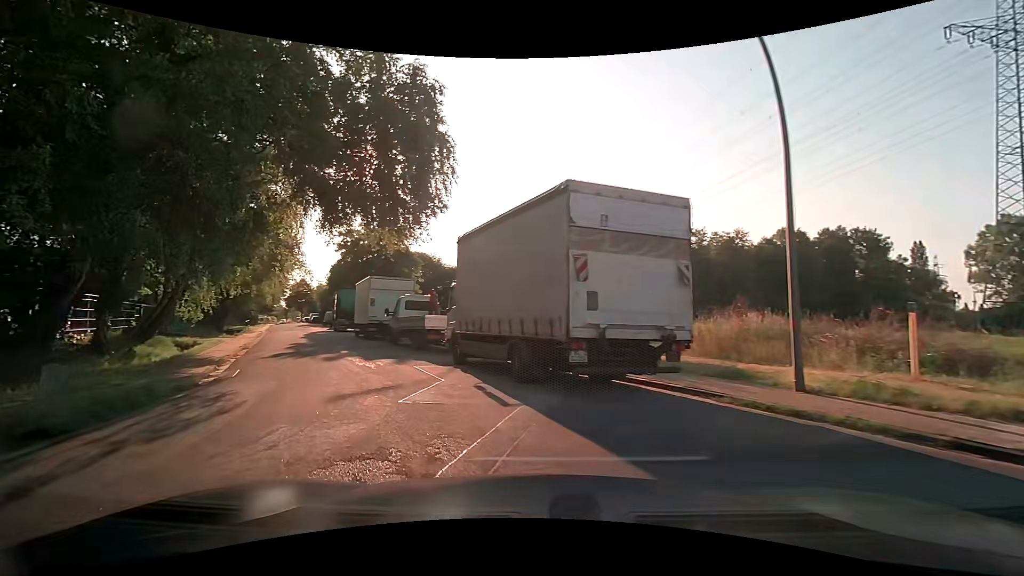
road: residential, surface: asphalt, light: Day
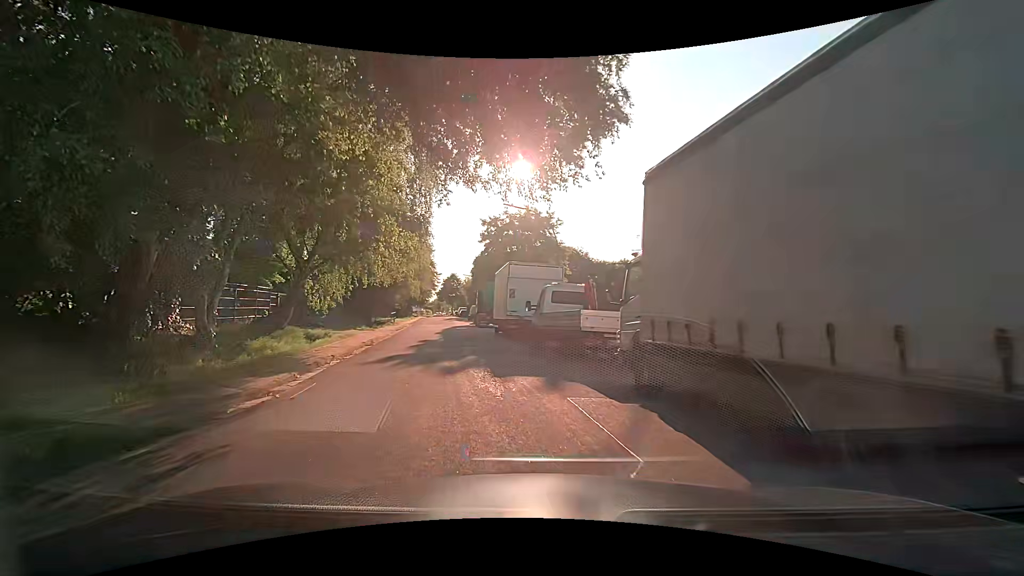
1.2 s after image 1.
(-0.9, +6.0) m; -15°
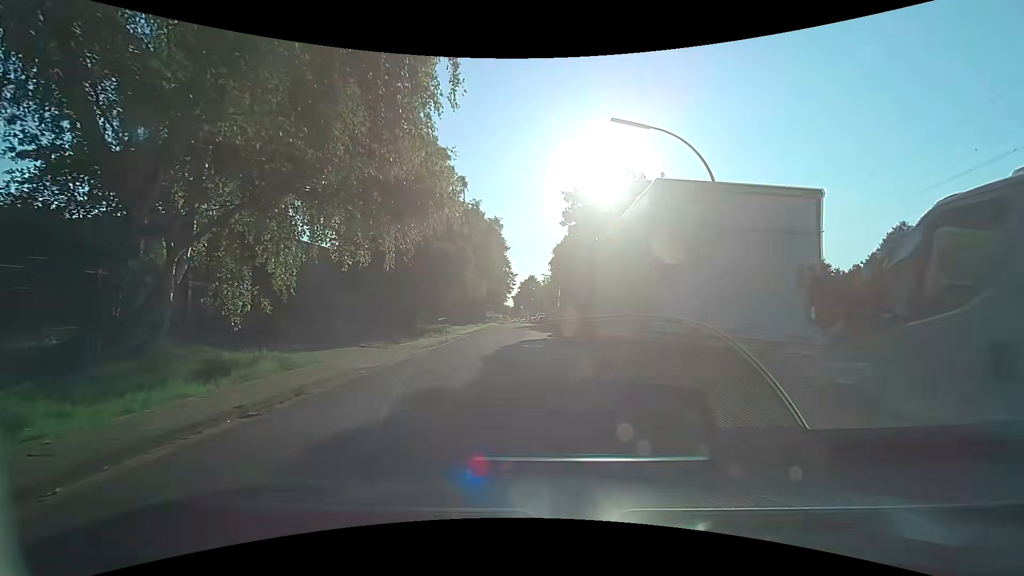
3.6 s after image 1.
(-1.6, +14.4) m; -11°
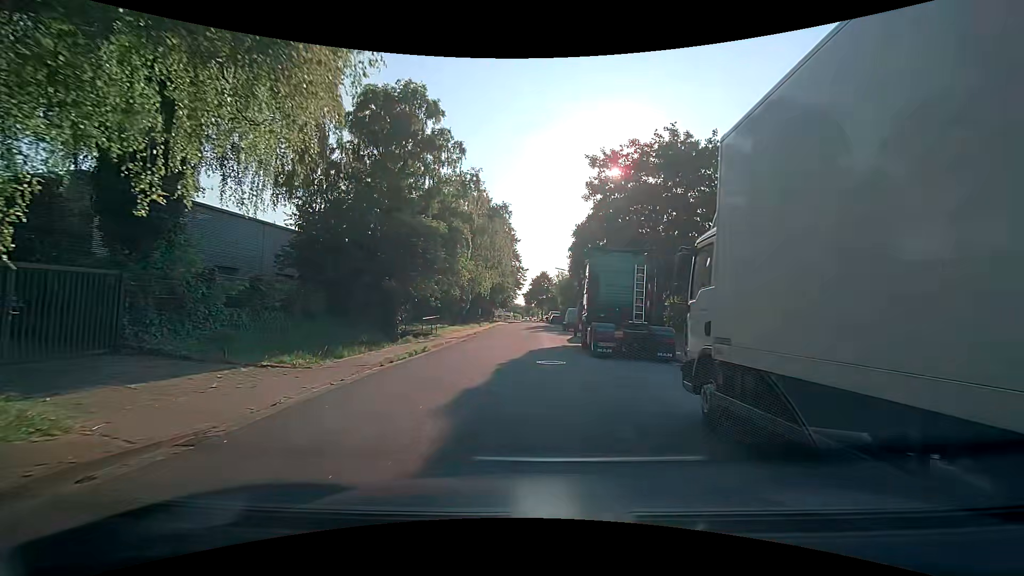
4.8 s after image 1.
(-0.1, +8.2) m; -1°
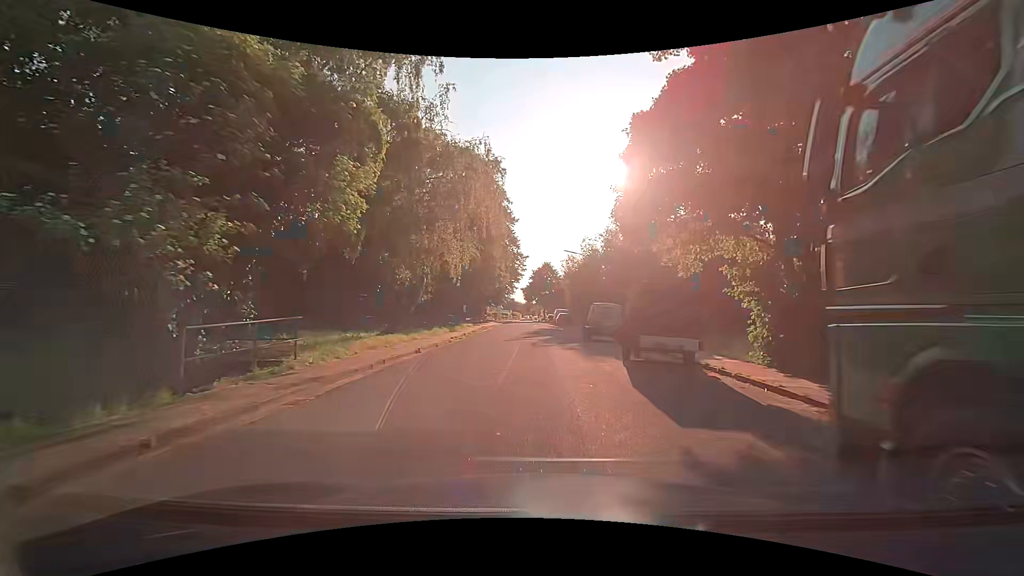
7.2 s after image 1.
(-0.2, +17.5) m; 0°
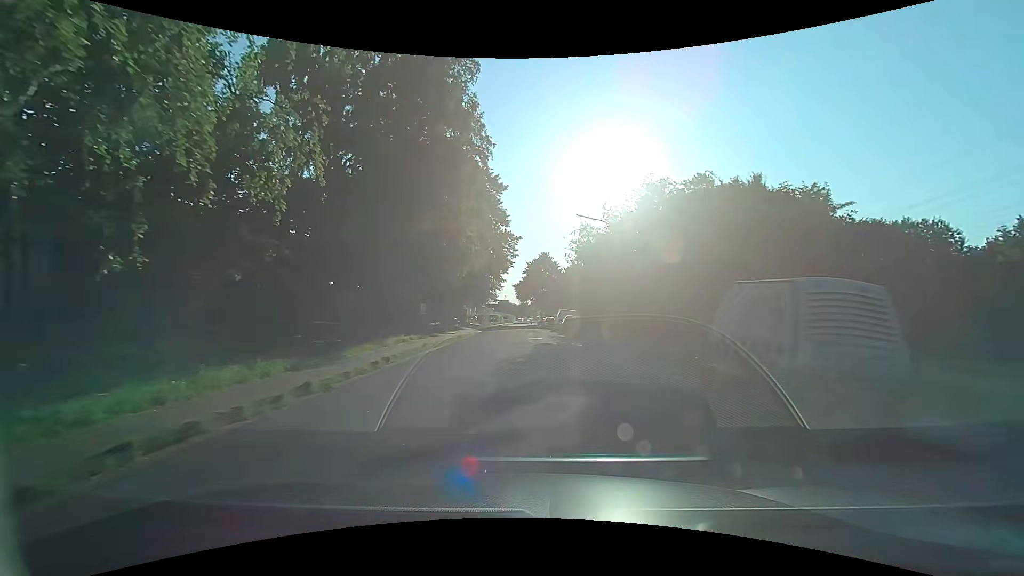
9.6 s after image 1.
(0.0, +19.4) m; 0°
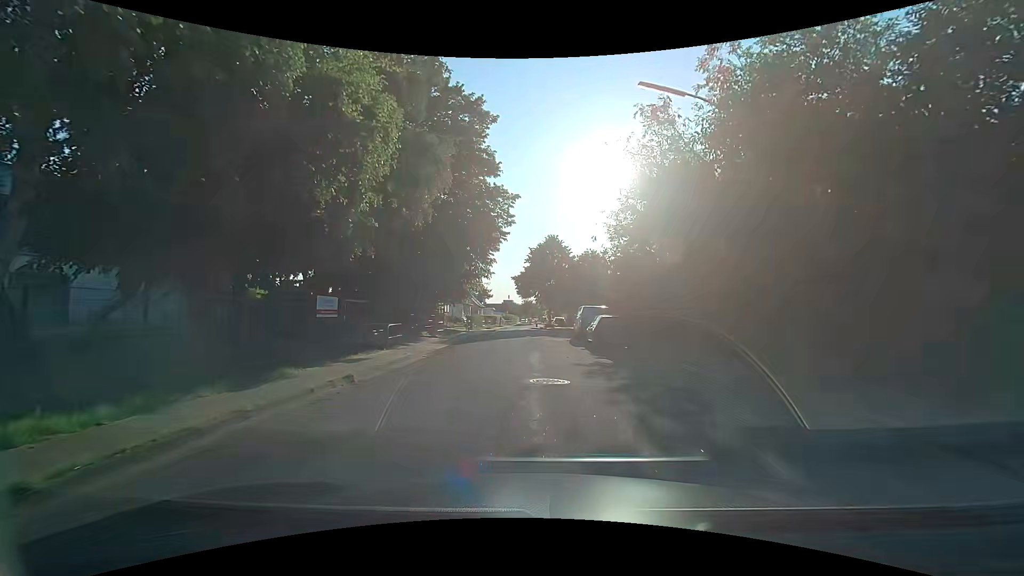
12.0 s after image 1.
(+0.2, +18.0) m; 0°
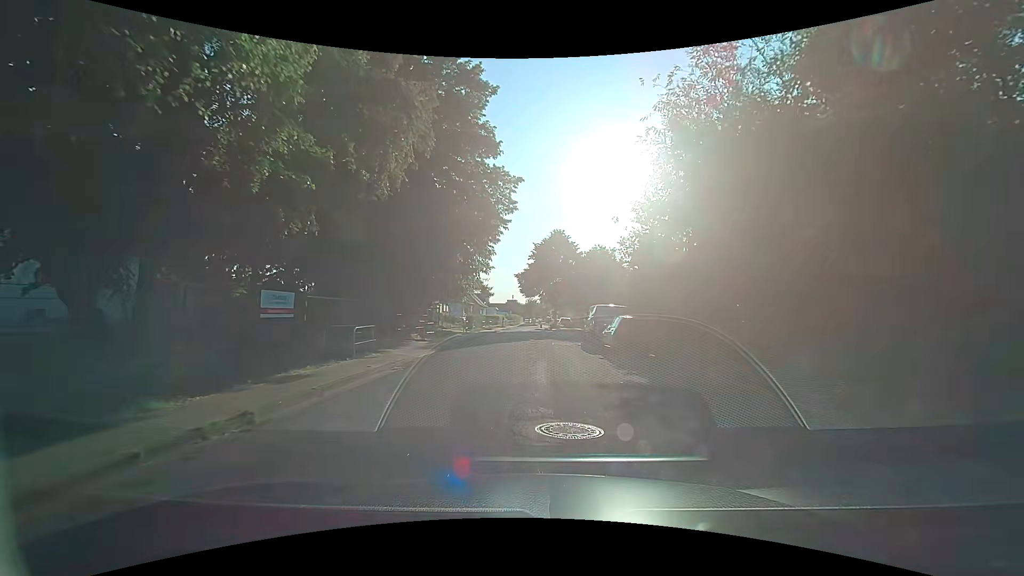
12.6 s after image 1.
(0.0, +4.1) m; 0°
(0, +10) (0, +20) (0, +30) (0, +40) (-1, +50) (-2, +60) (-2, +70) (-1, +80) (-1, +90) (0, +100) m
